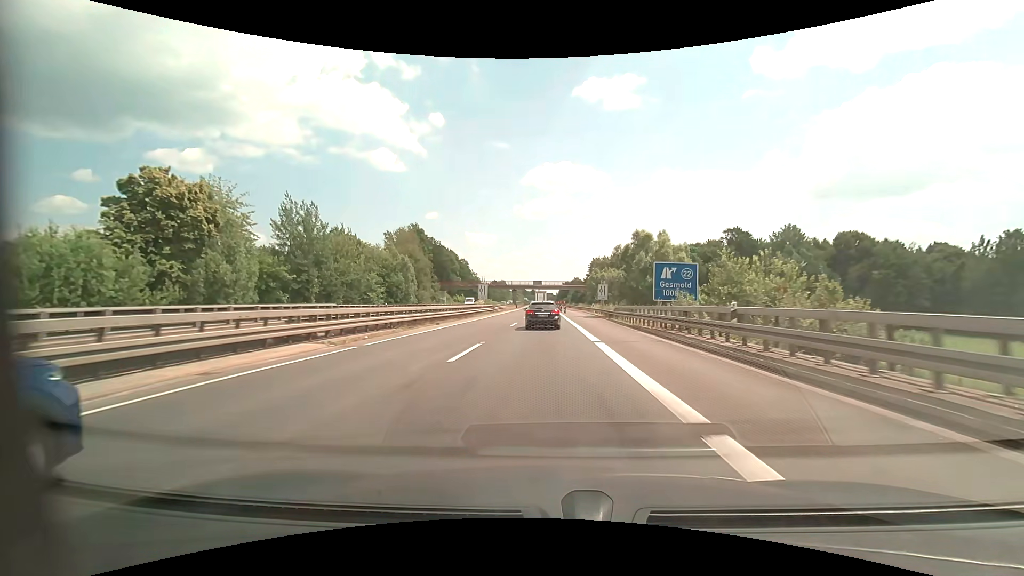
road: motorway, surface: asphalt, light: Day
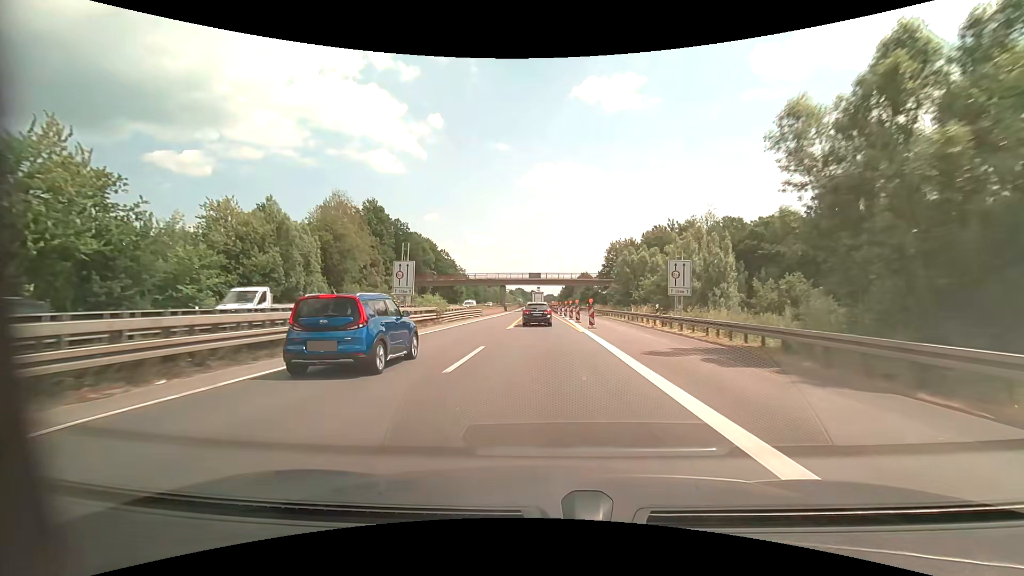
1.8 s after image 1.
(0.0, +37.6) m; 0°
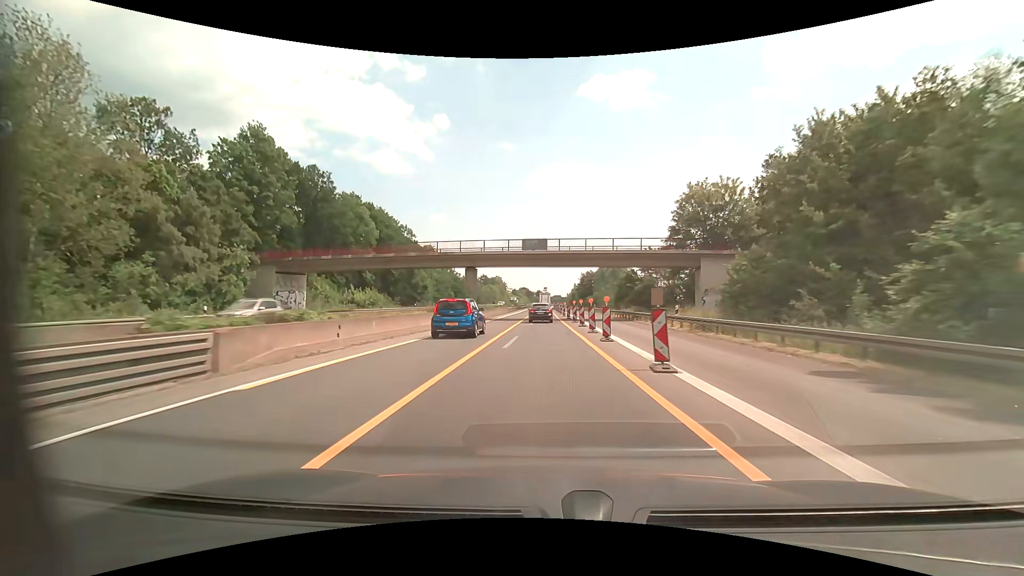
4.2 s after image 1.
(-0.2, +48.4) m; -1°
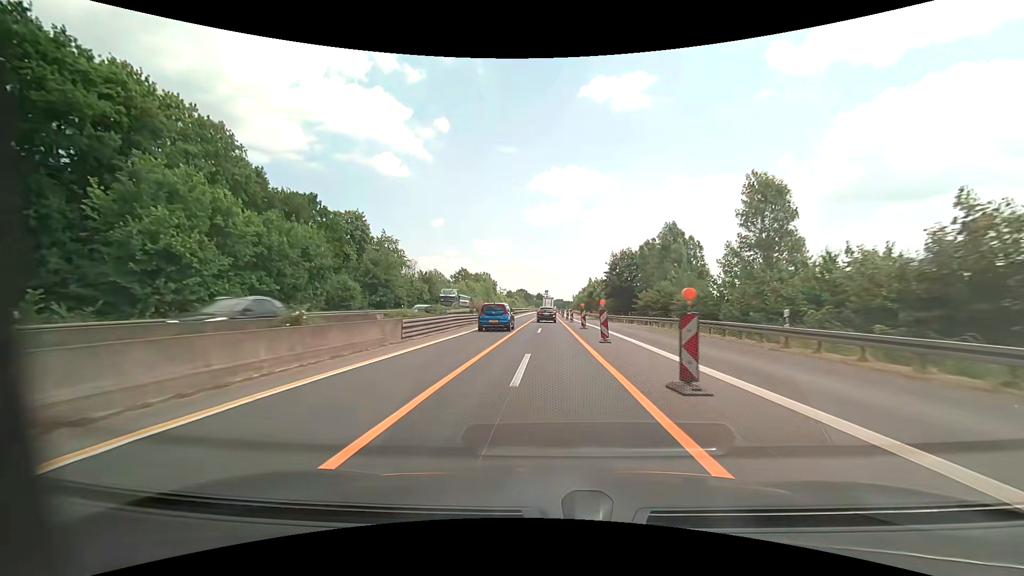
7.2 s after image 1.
(-0.1, +61.3) m; 0°
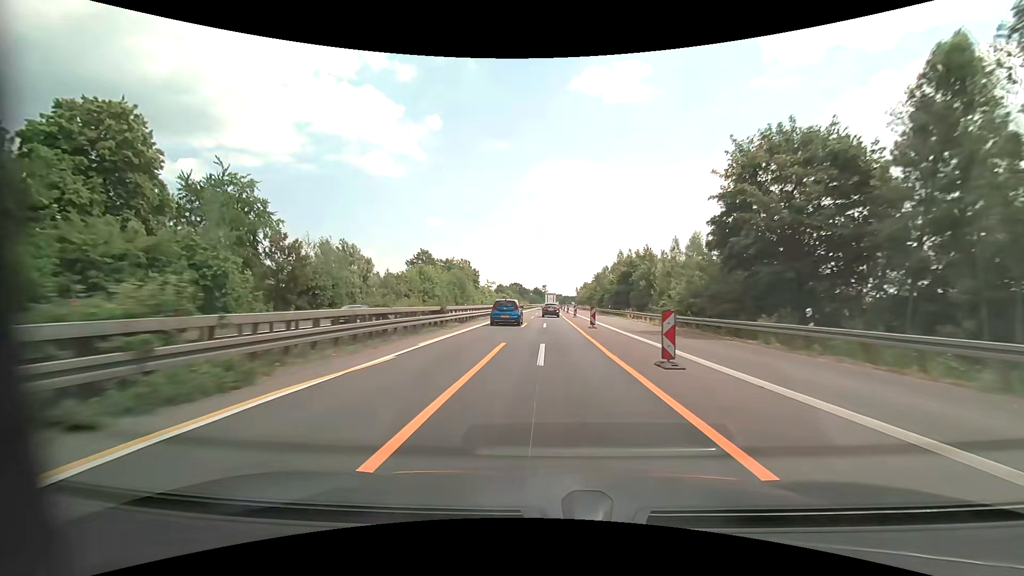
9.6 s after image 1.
(-0.3, +51.5) m; 0°
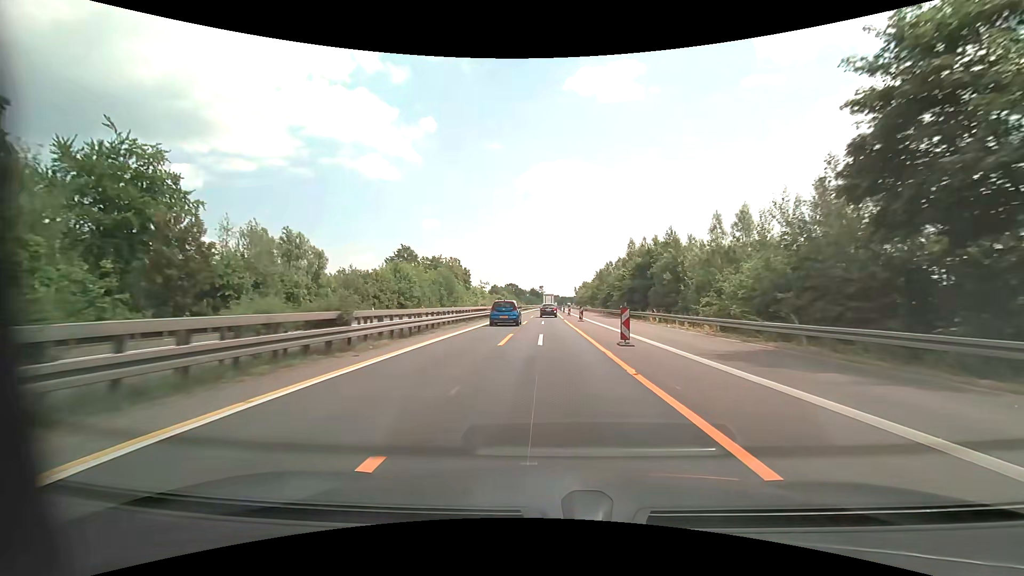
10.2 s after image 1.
(0.0, +12.7) m; 0°
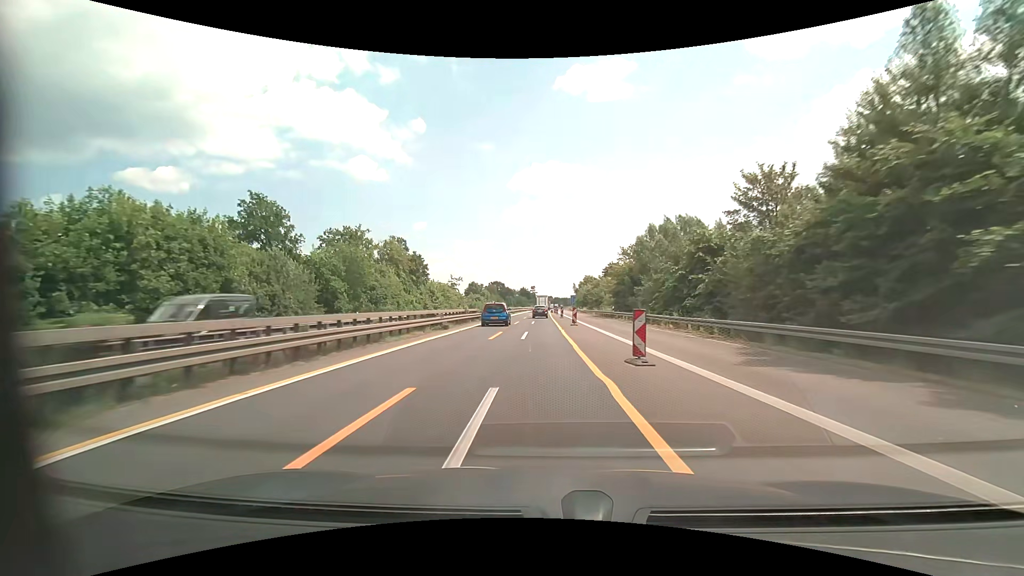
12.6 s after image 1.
(+0.6, +50.2) m; +1°
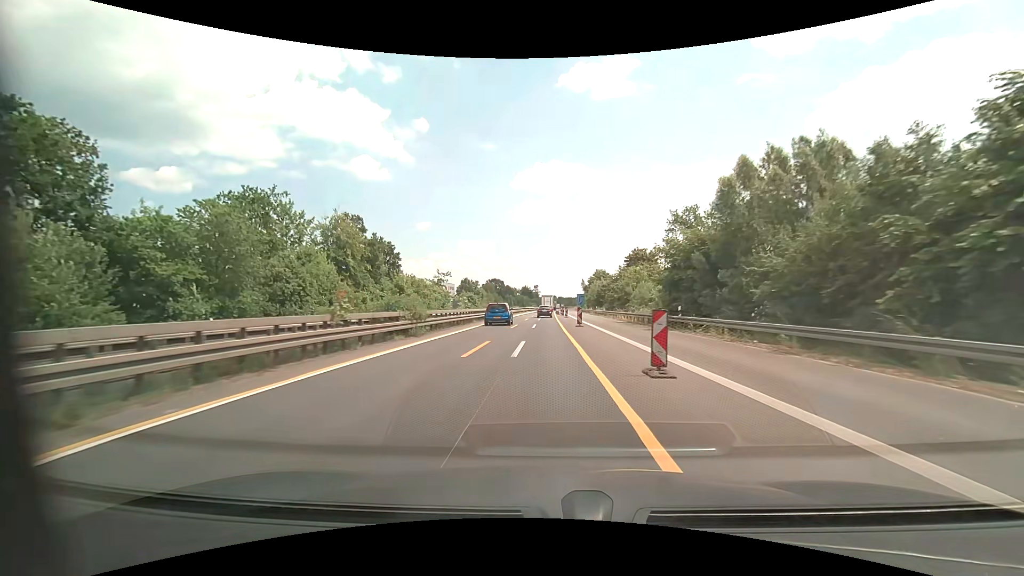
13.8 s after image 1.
(-0.2, +25.2) m; -1°
(0, +10) (0, +20) (0, +30) (0, +40) (0, +50) (0, +60) (0, +70) (0, +80) (+1, +90) (+1, +100) m
